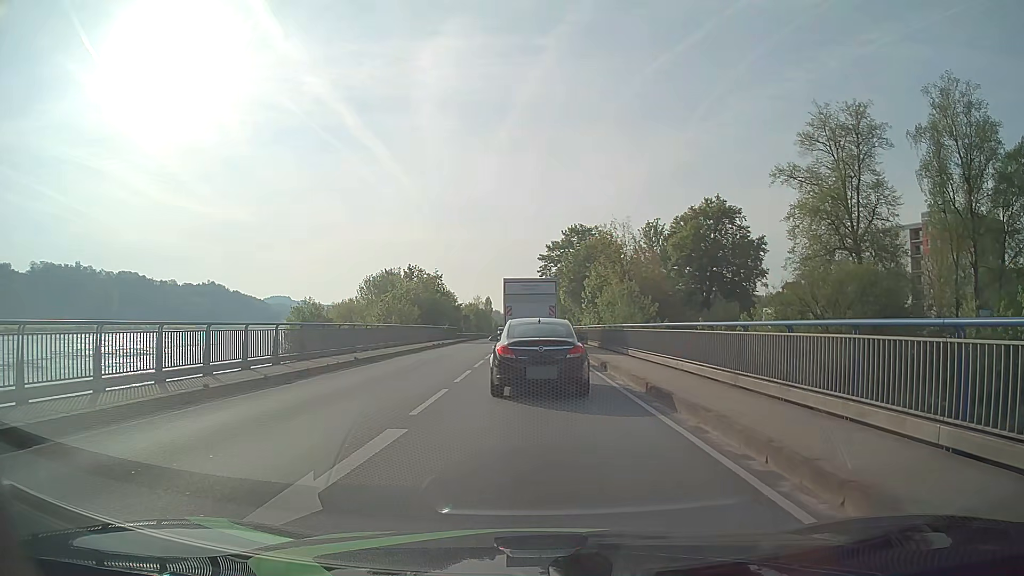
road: primary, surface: asphalt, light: Day
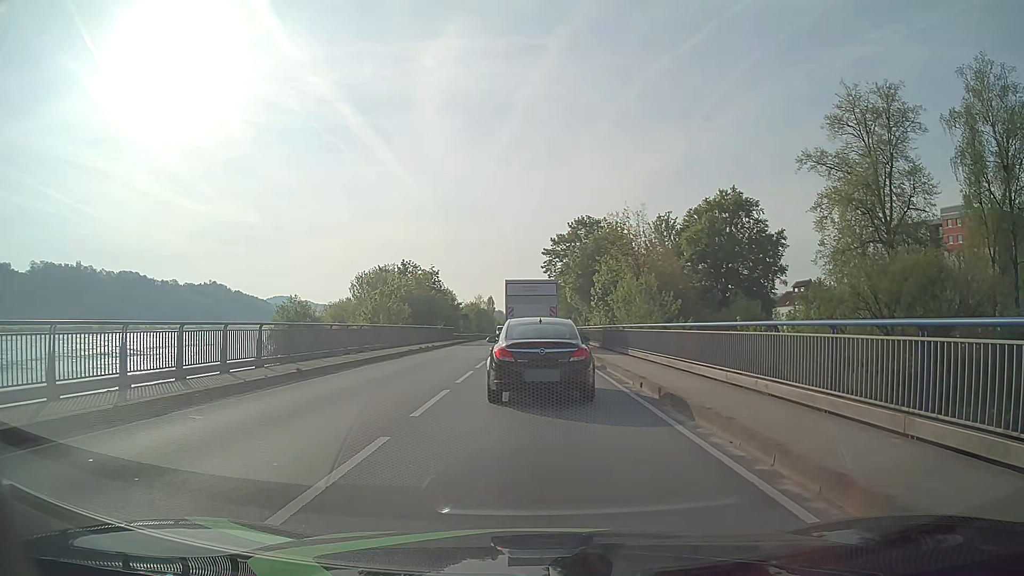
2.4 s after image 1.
(-0.1, +6.1) m; 0°
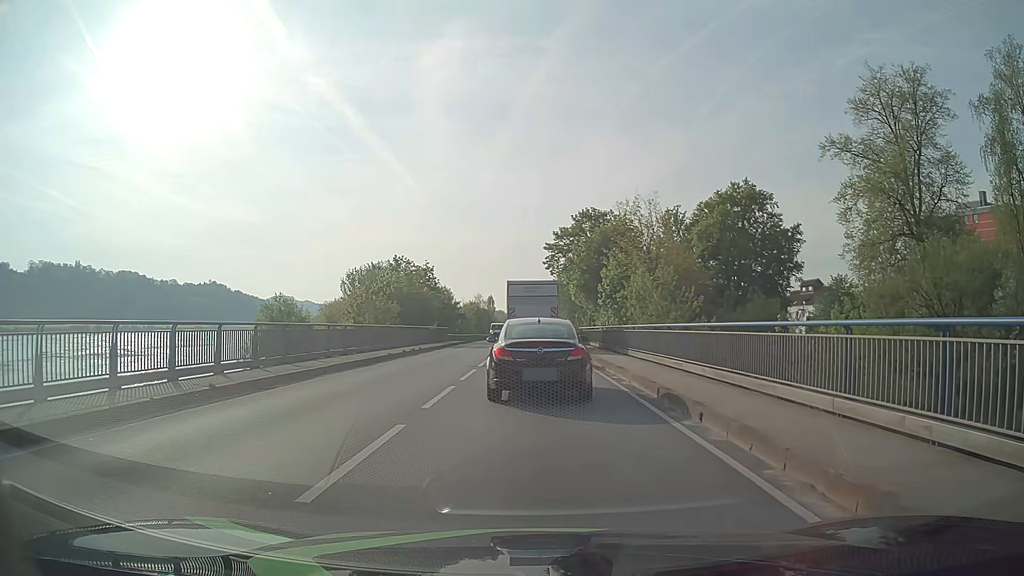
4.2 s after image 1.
(0.0, +5.1) m; 0°
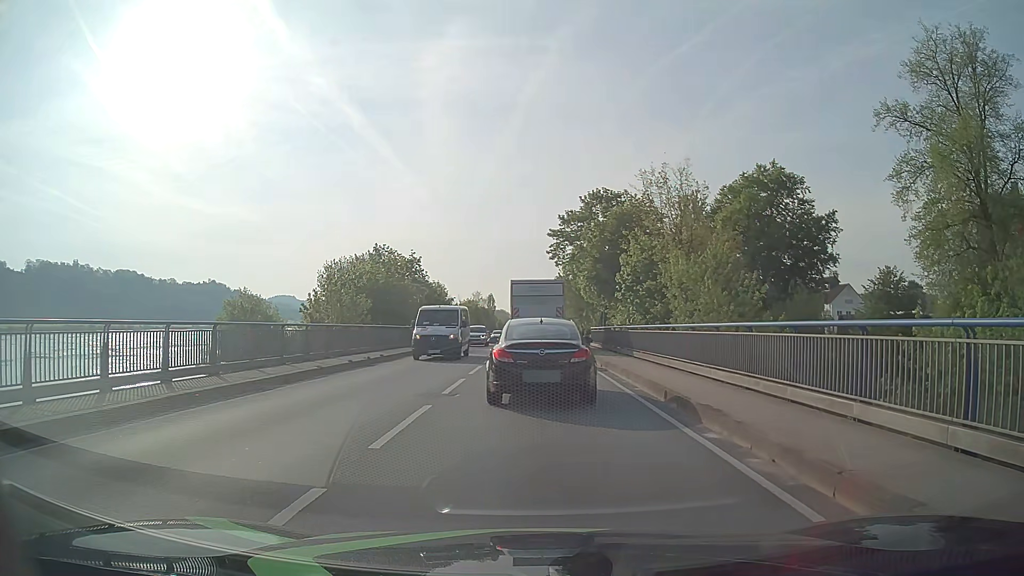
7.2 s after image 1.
(0.0, +9.6) m; 0°
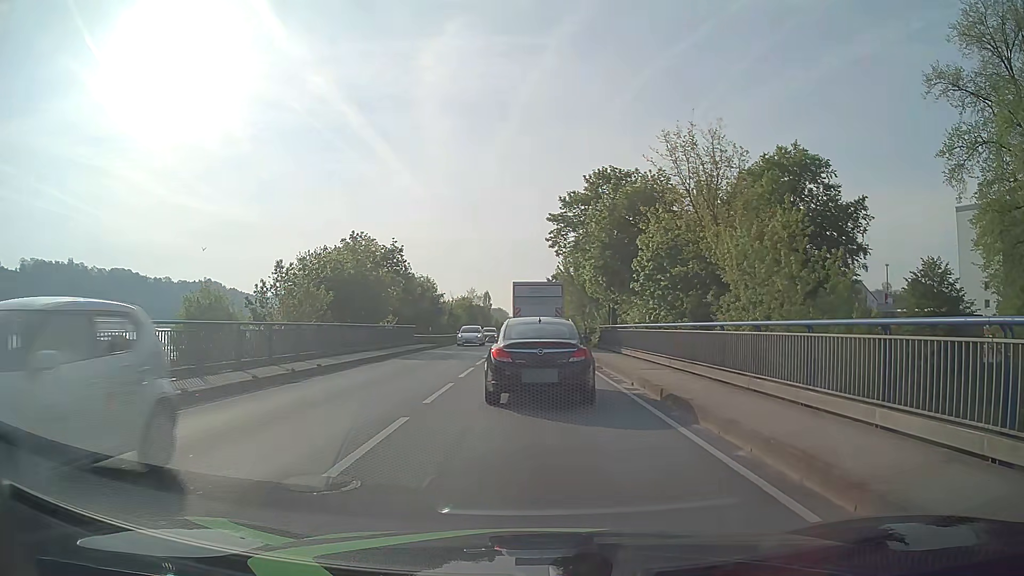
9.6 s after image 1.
(0.0, +7.6) m; 0°
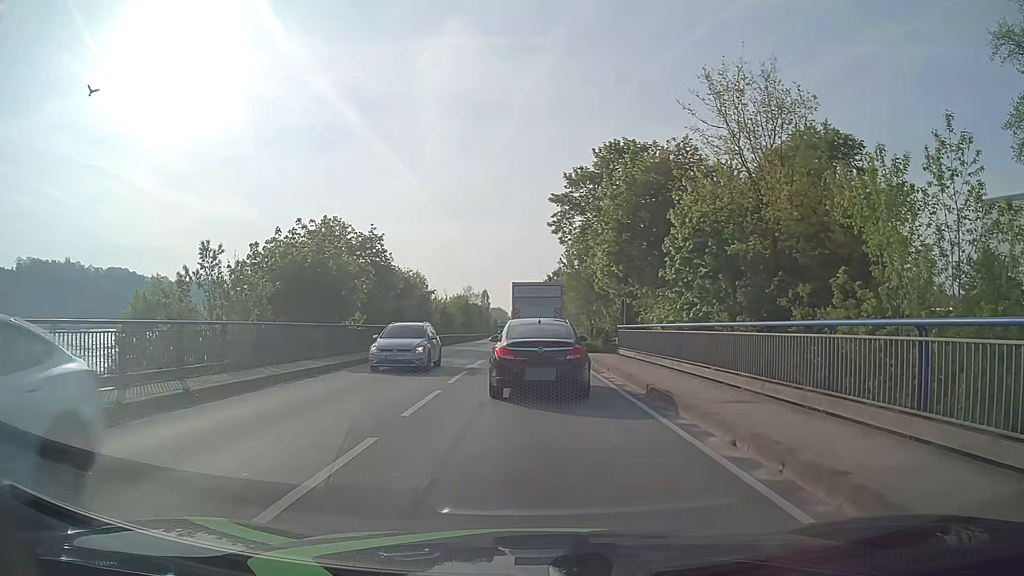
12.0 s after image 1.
(0.0, +7.8) m; 0°
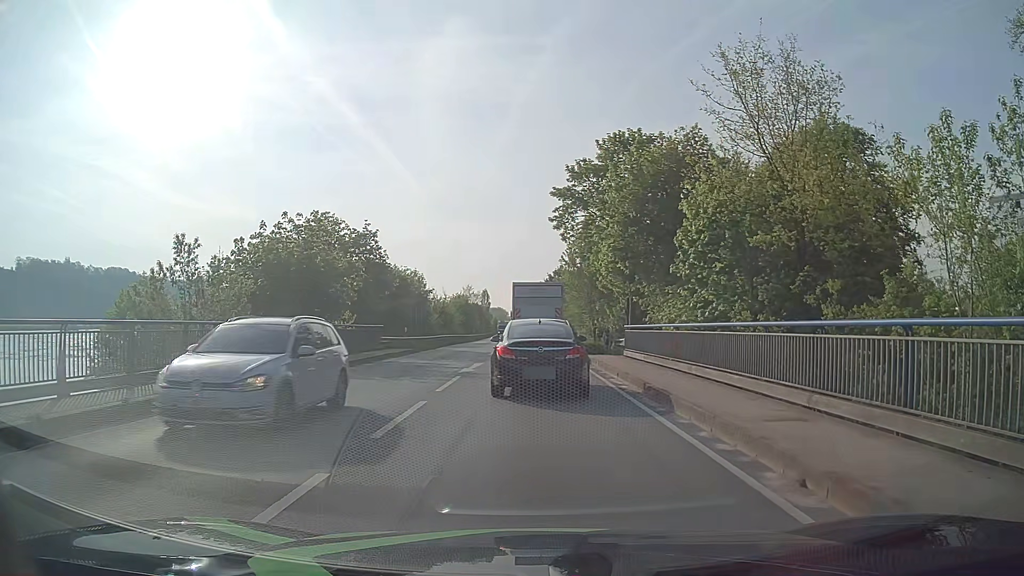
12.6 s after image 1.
(0.0, +2.0) m; 0°
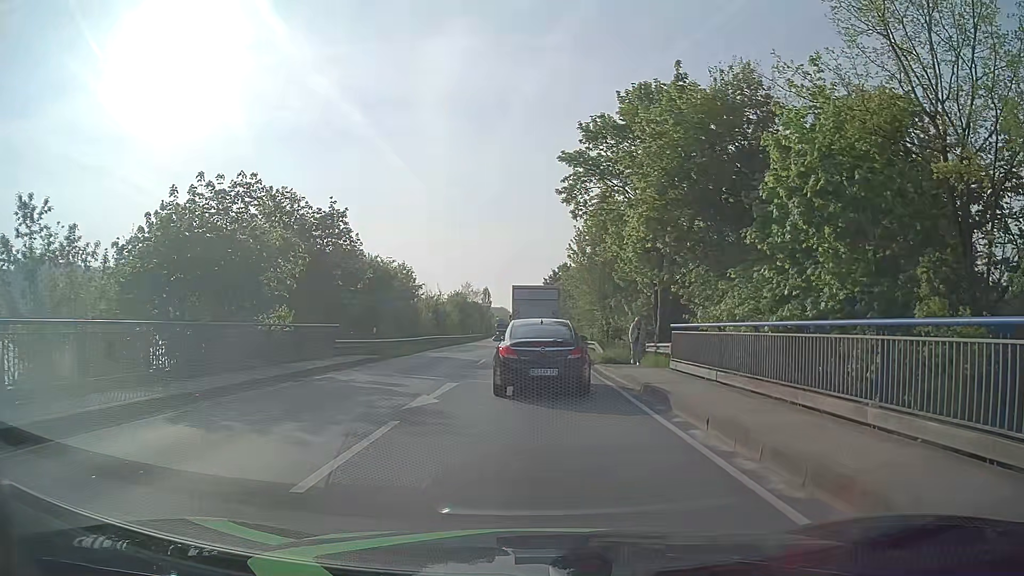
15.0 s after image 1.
(0.0, +8.7) m; -1°
